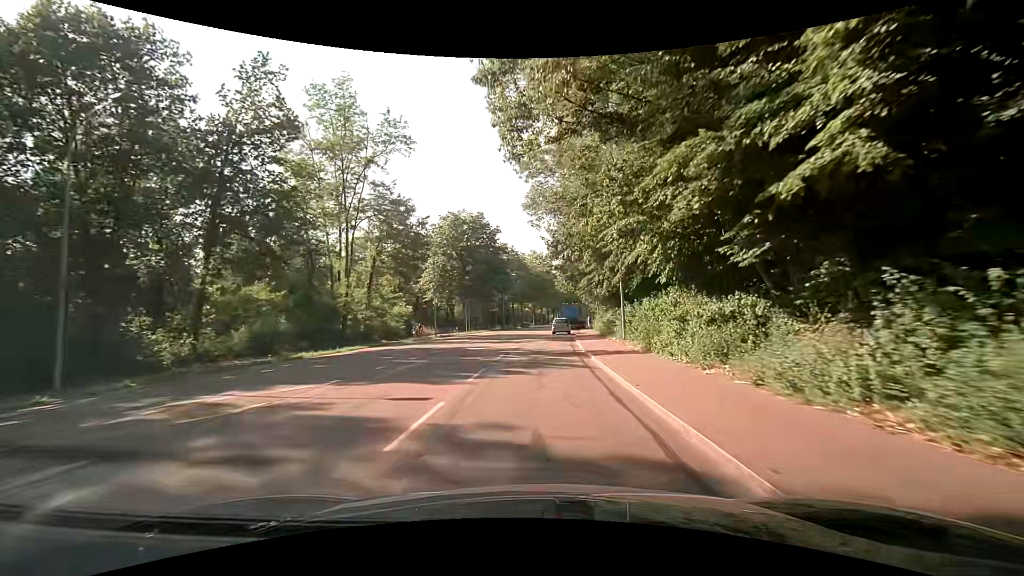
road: secondary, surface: asphalt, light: Day
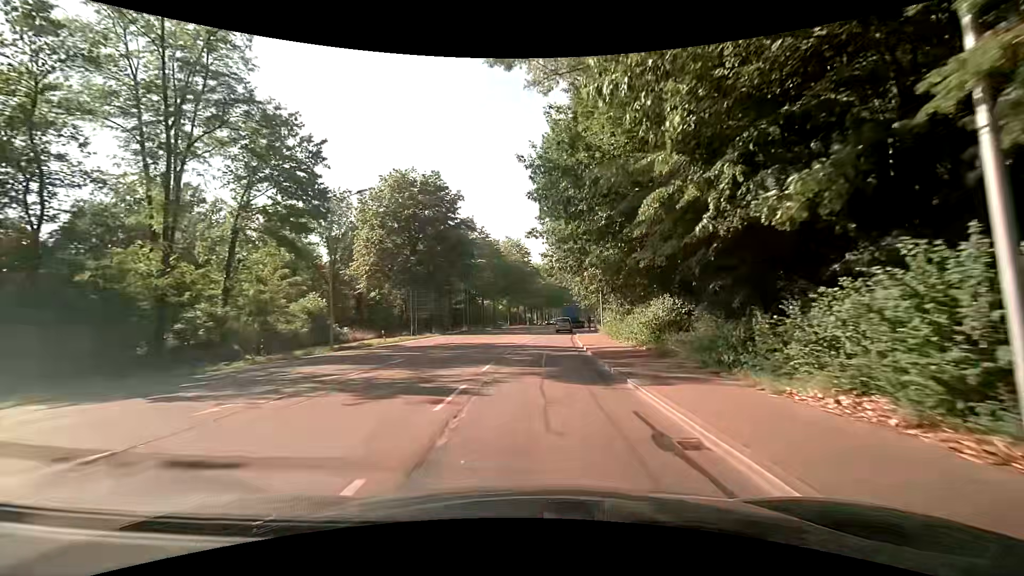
(+0.5, +21.8) m; +3°
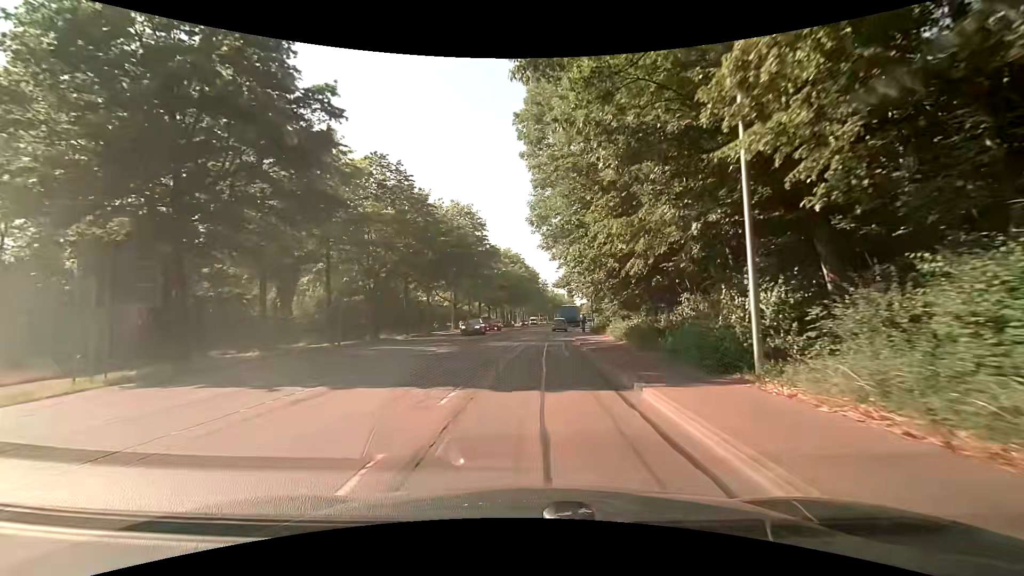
(+1.4, +35.1) m; +2°
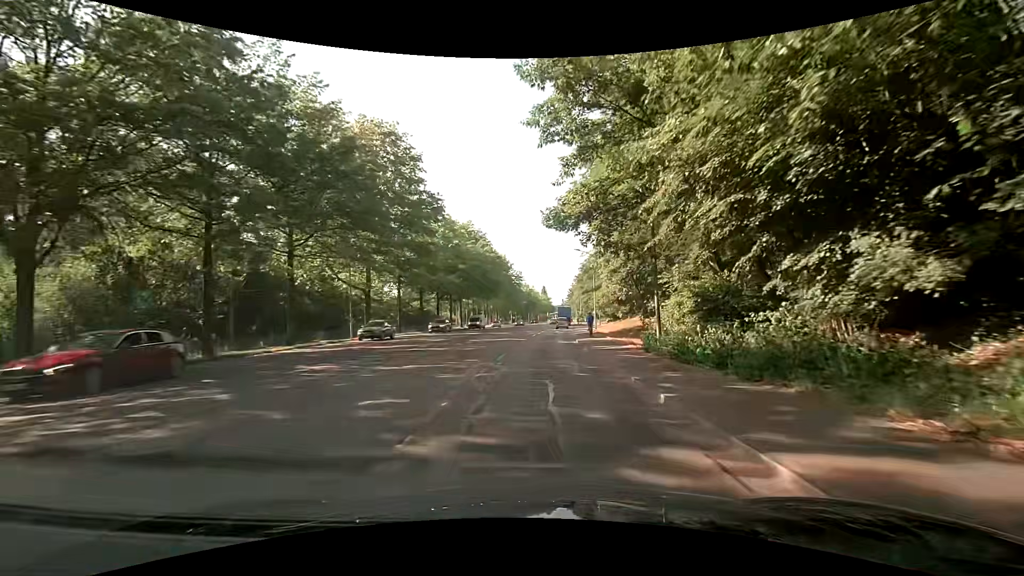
(+2.1, +32.6) m; +6°
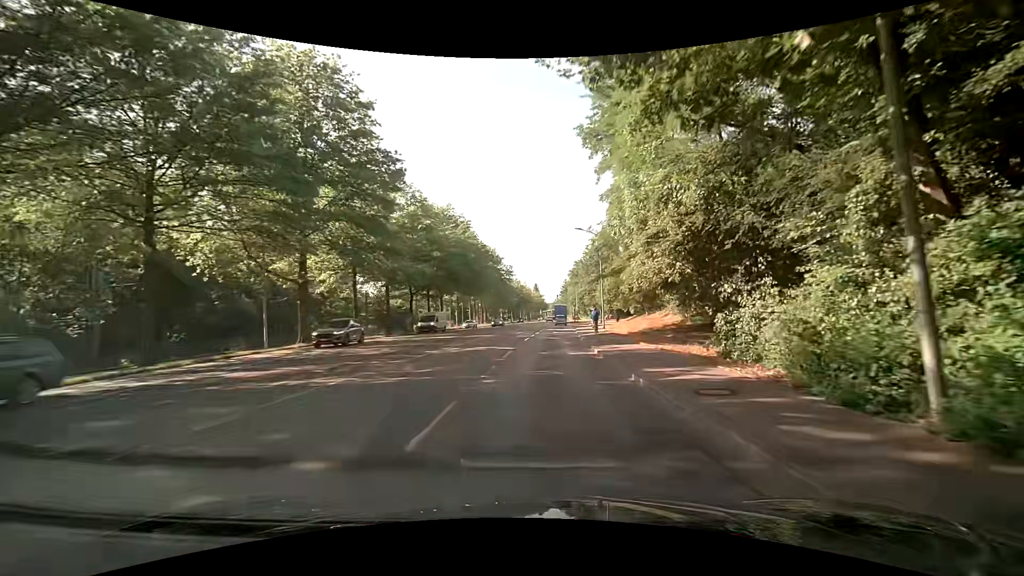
(+0.1, +12.0) m; +2°
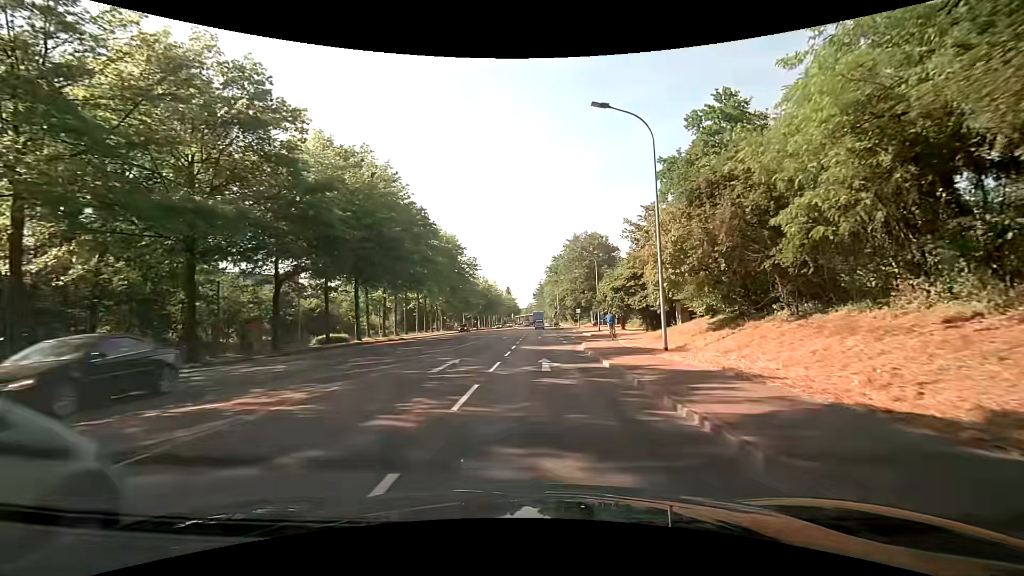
(+0.5, +27.6) m; +3°
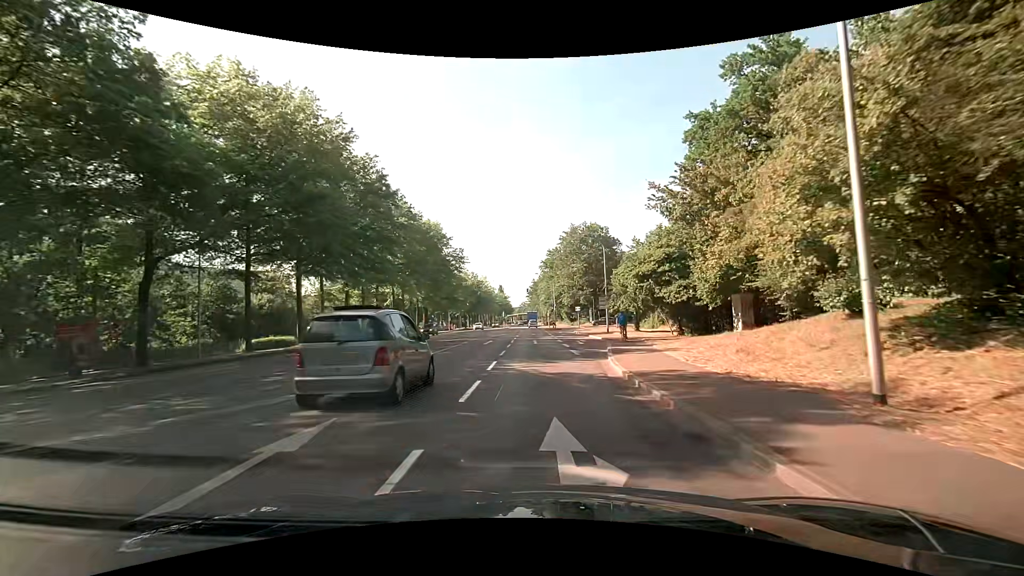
(0.0, +11.4) m; +1°
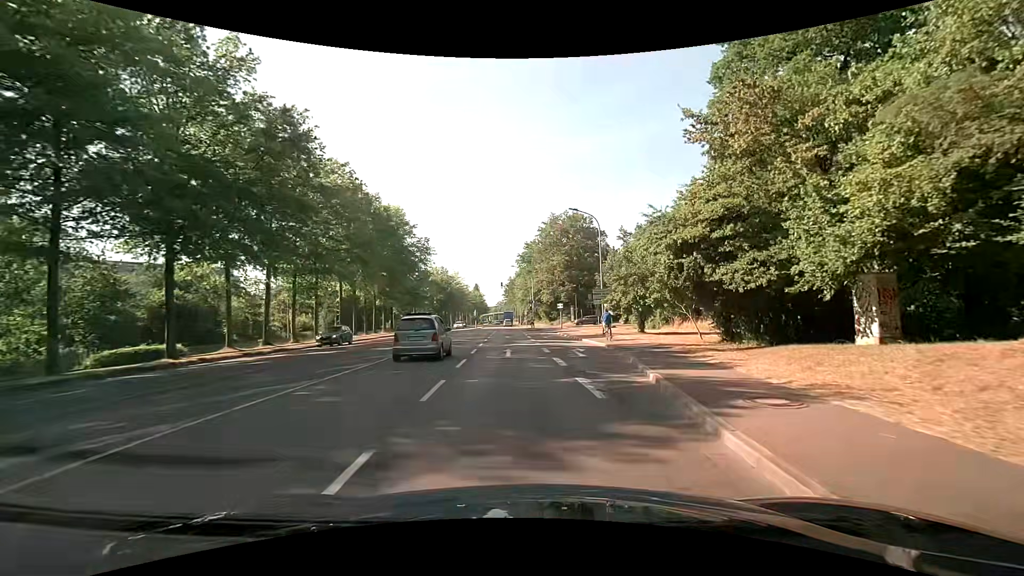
(+0.1, +11.3) m; +2°
(0, +10) (+1, +20) (+1, +30) (+1, +40) (+1, +50) (+3, +60) (+8, +68) (+15, +75) (+24, +80) (+33, +84) m
